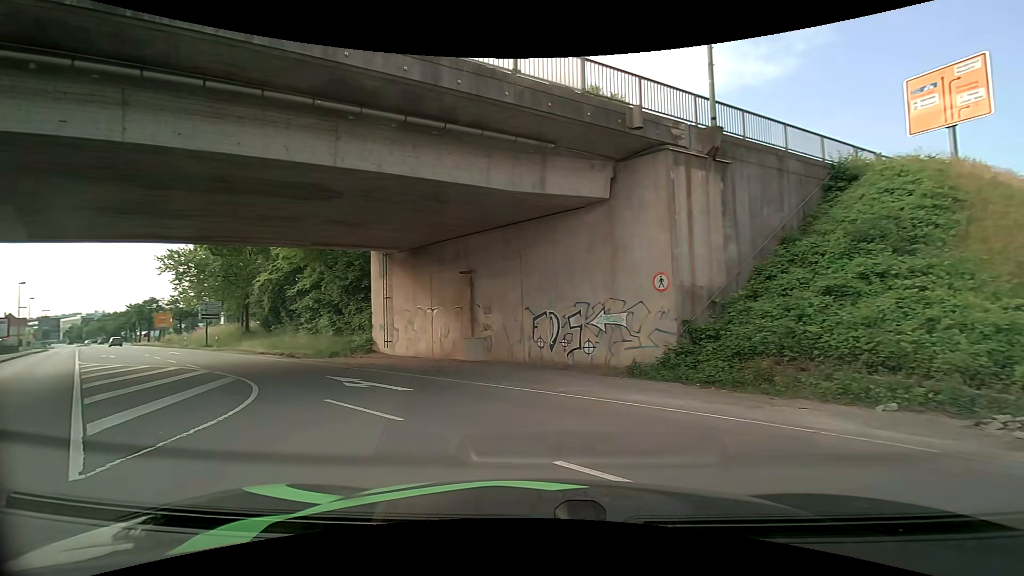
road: service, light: Day
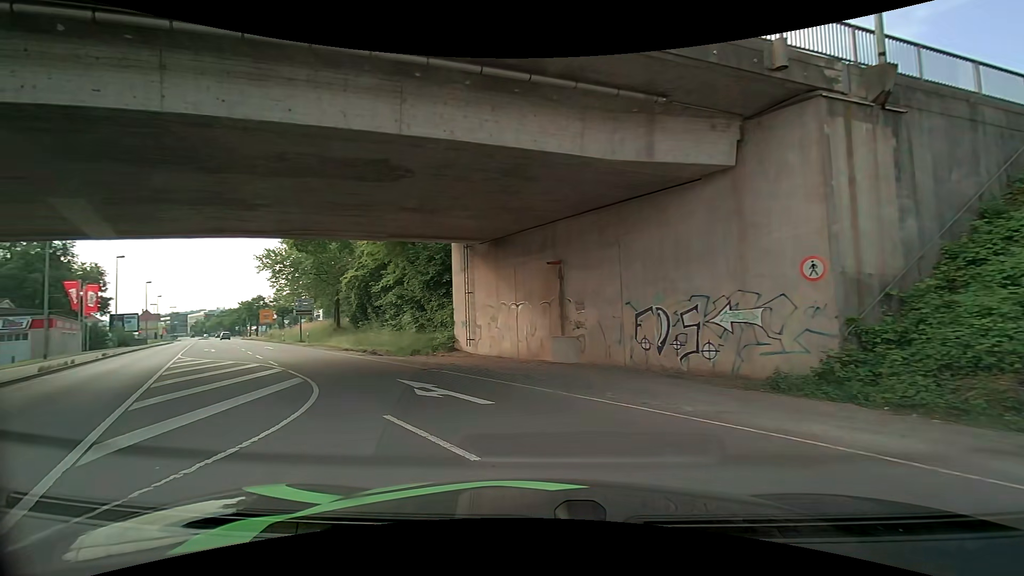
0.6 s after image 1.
(-0.2, +2.5) m; -9°
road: primary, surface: asphalt
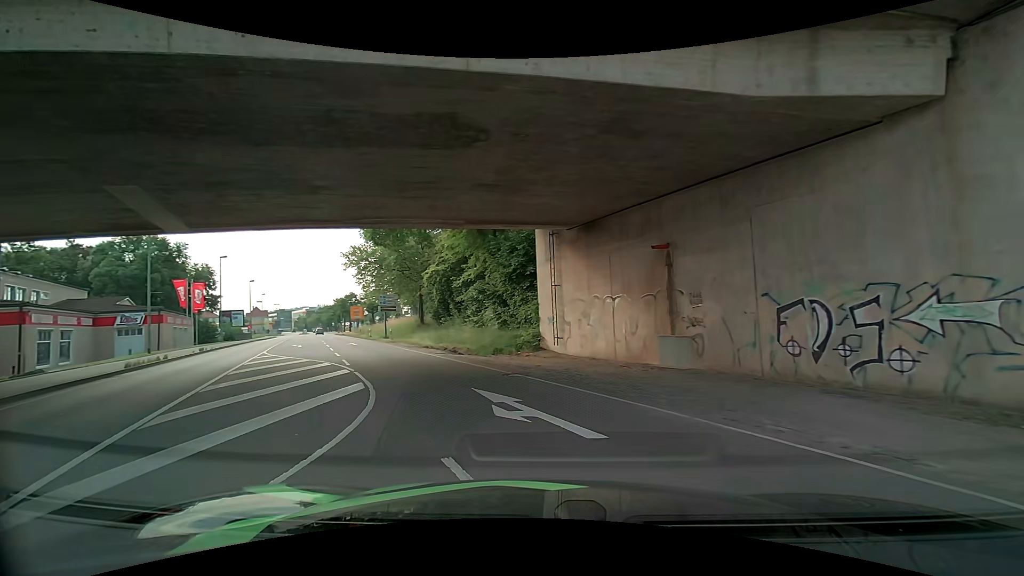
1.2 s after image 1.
(-0.3, +2.8) m; -10°
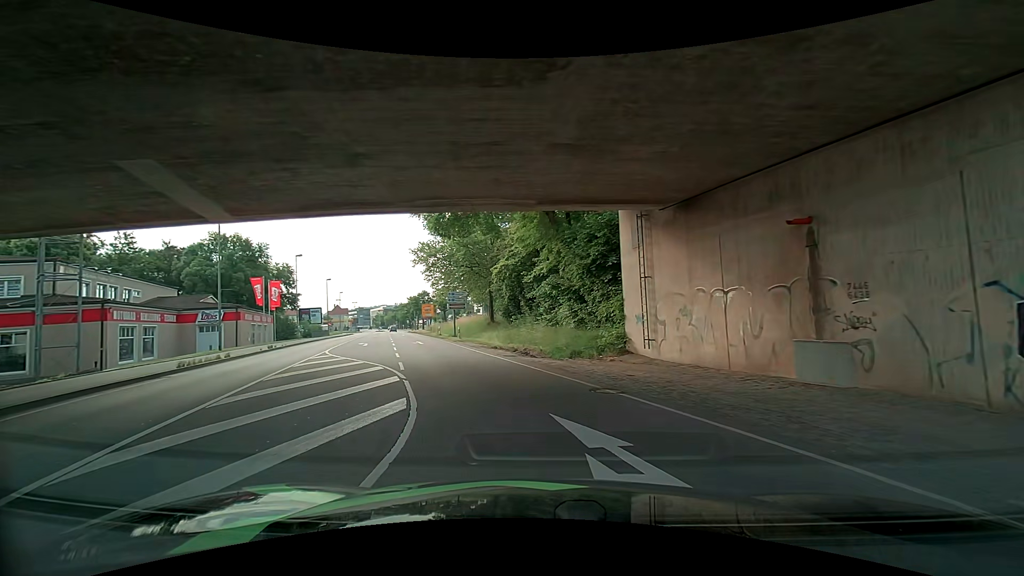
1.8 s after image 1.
(-0.2, +3.1) m; -8°
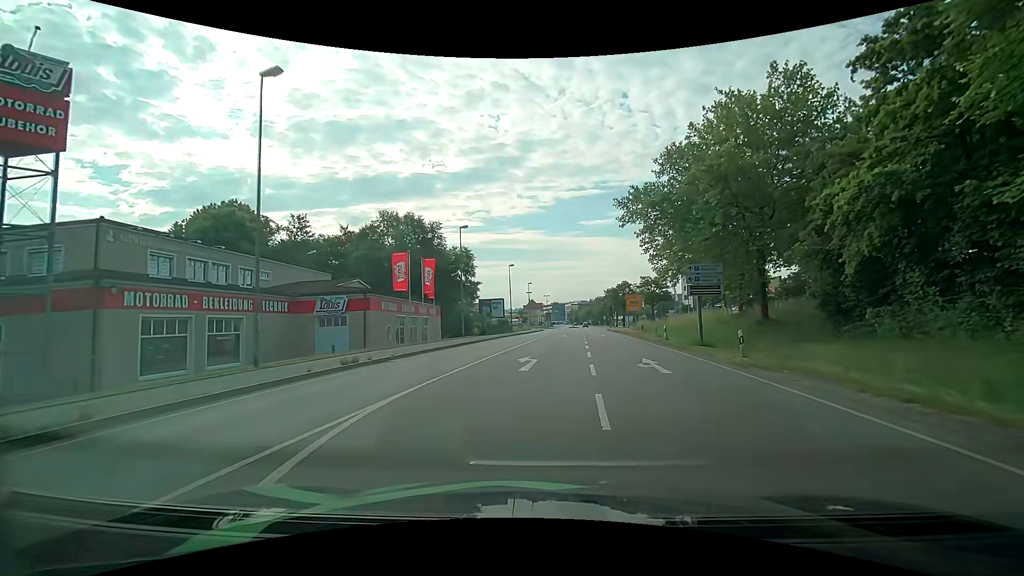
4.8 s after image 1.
(-4.9, +20.4) m; -20°
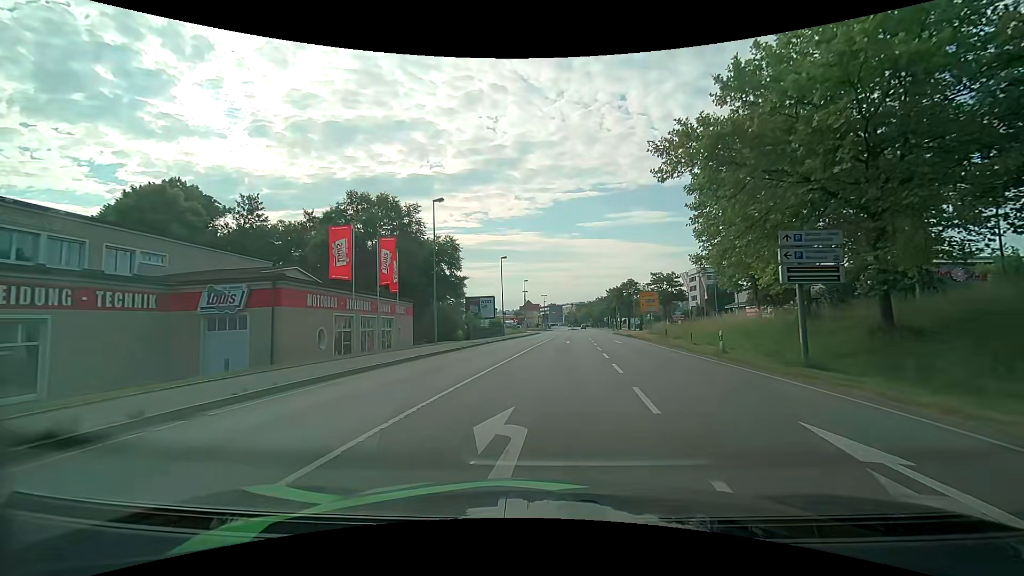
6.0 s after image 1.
(-0.2, +10.9) m; -1°
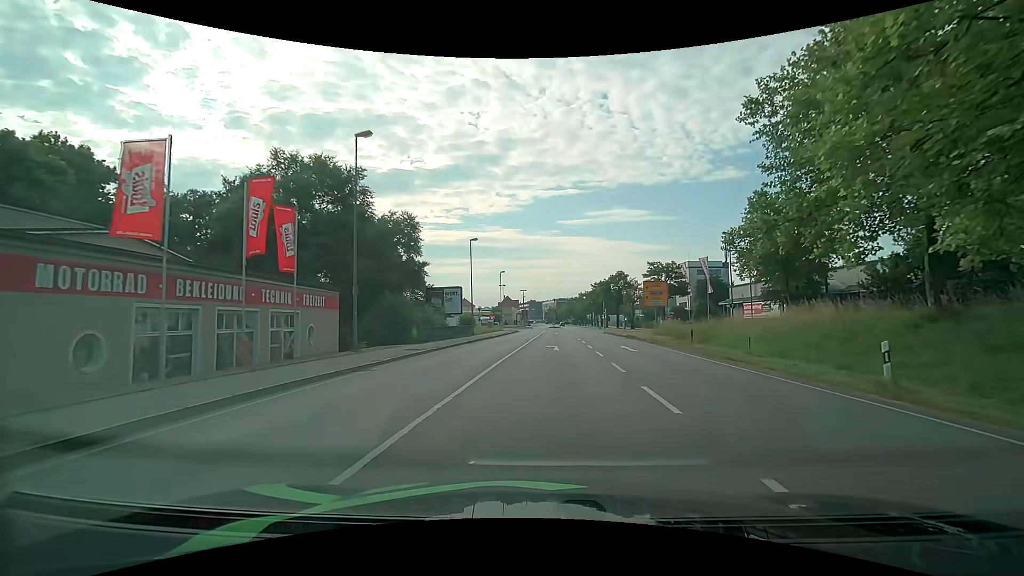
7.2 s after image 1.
(+0.2, +12.1) m; +2°
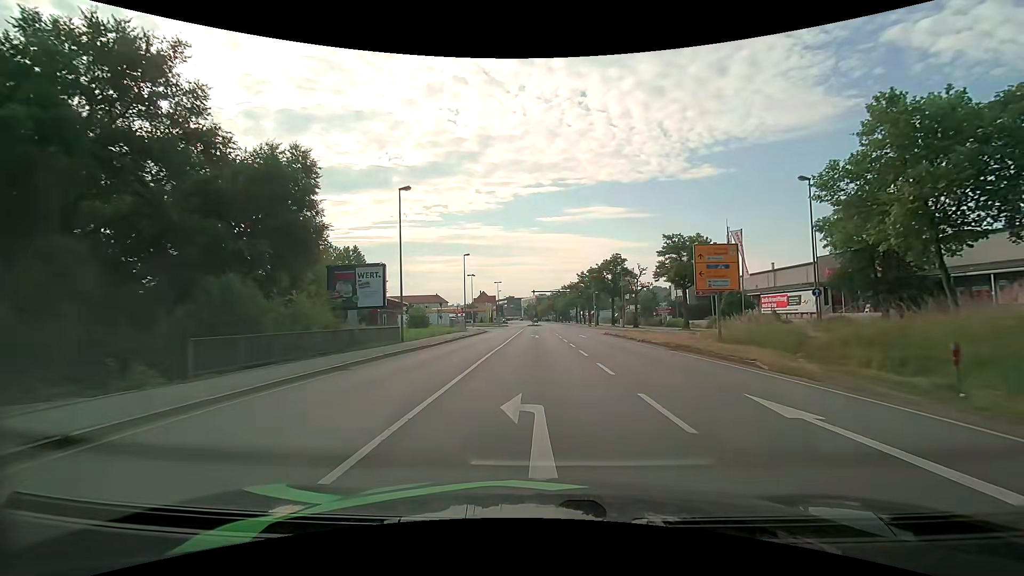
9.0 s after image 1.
(+0.6, +19.8) m; +3°
(0, +10) (0, +20) (0, +30) (-1, +40) (-1, +50) (-1, +60) (-1, +70) (-1, +80) (-2, +90) (-8, +98) m
